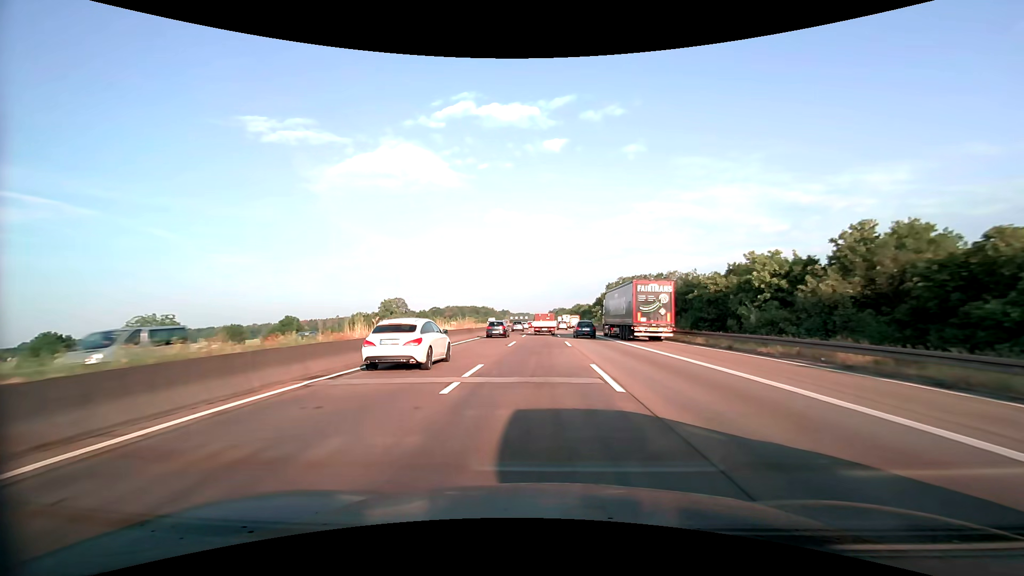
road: motorway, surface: asphalt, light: Day
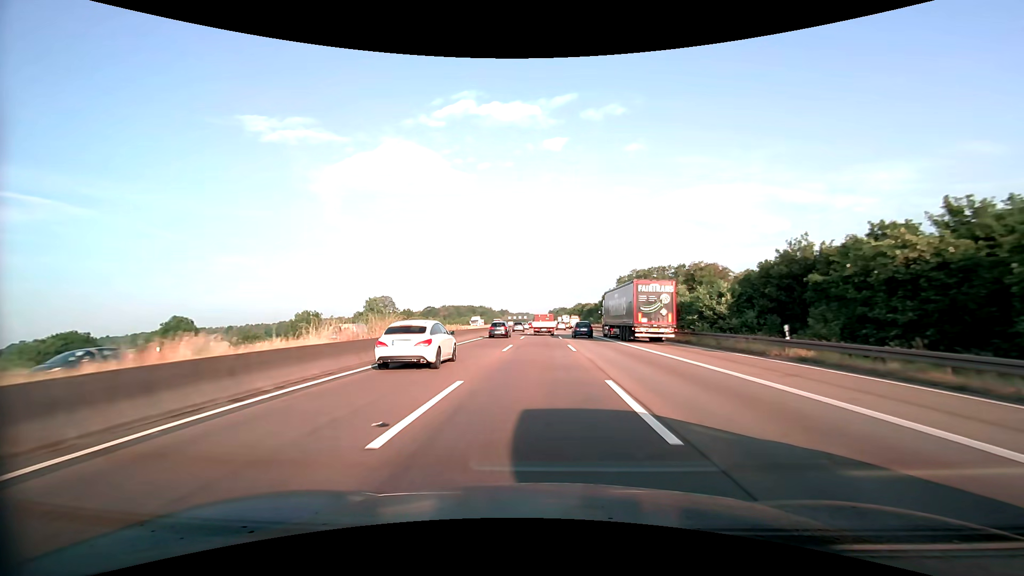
(0.0, +21.9) m; 0°
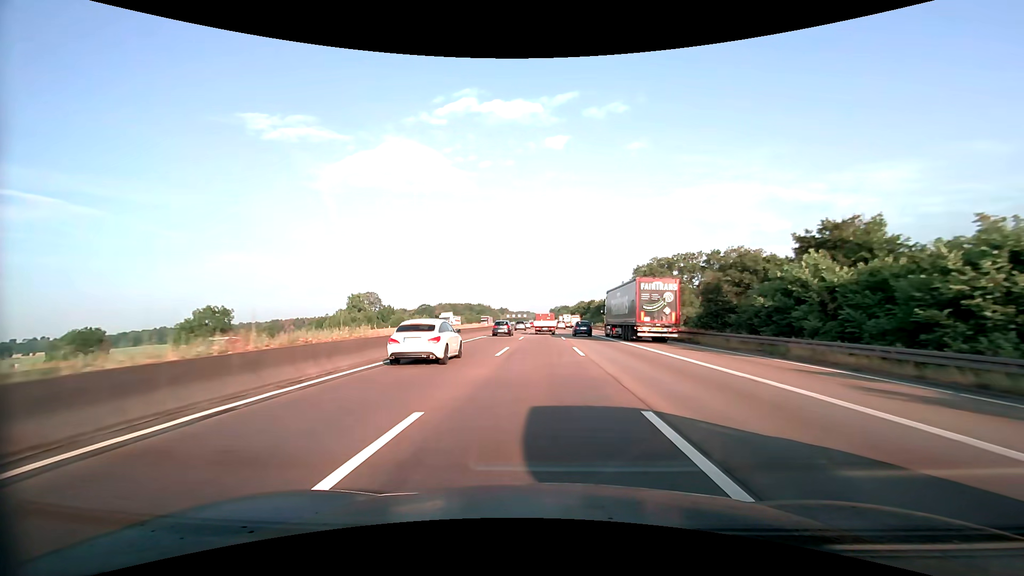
(-0.1, +22.1) m; 0°
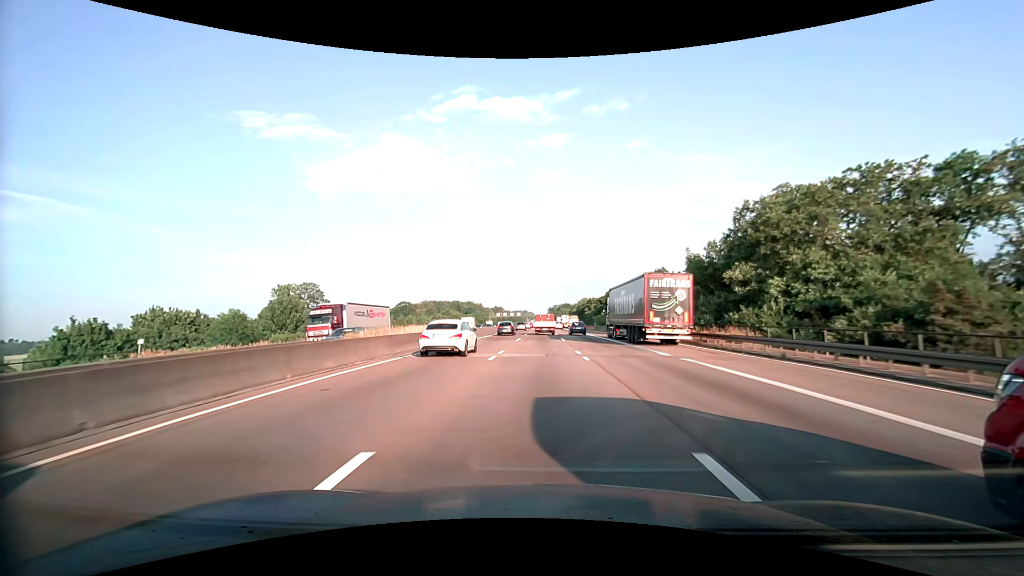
(+0.1, +56.4) m; 0°
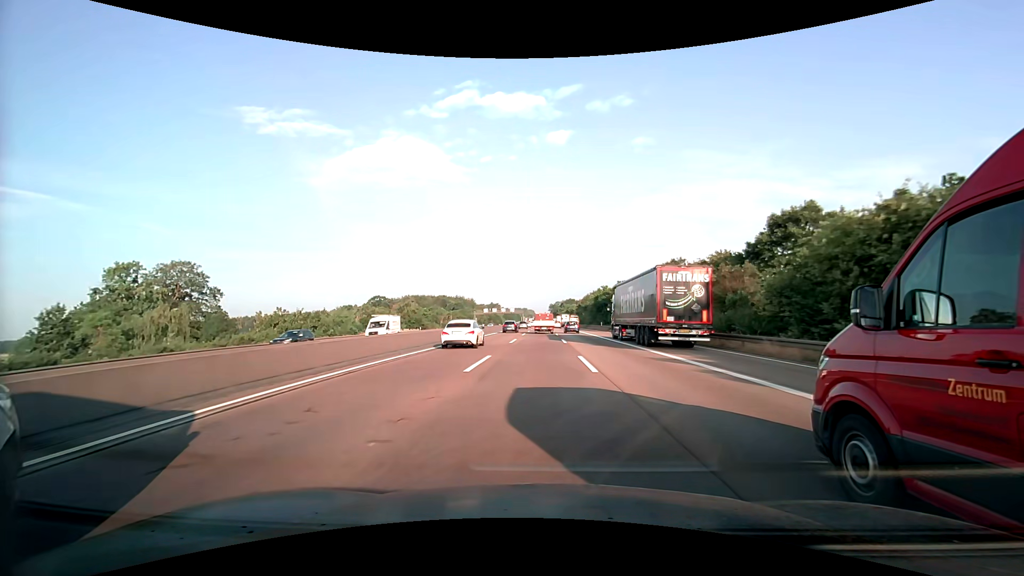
(0.0, +58.1) m; 0°
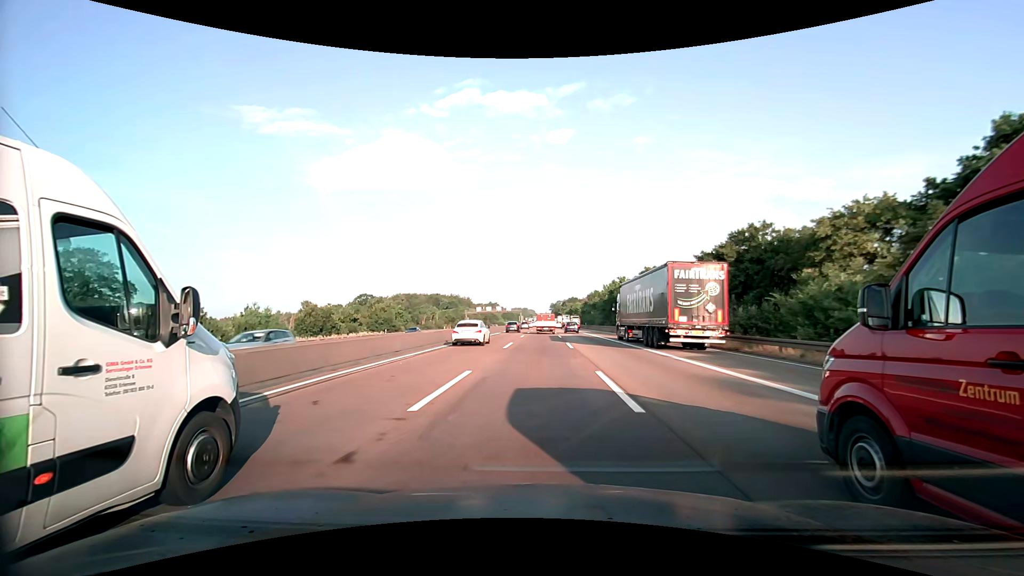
(-0.1, +23.8) m; 0°
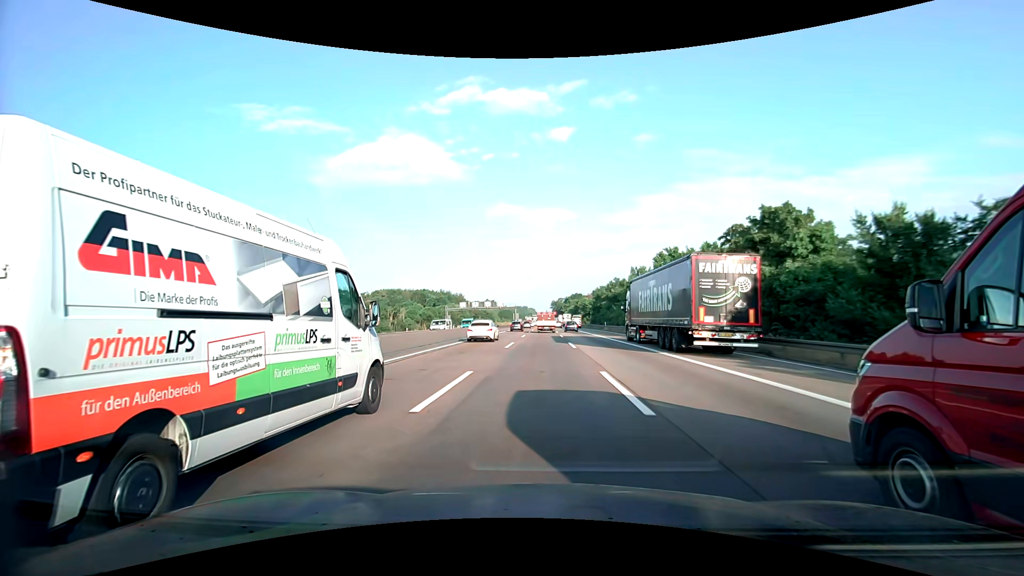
(0.0, +36.3) m; 0°
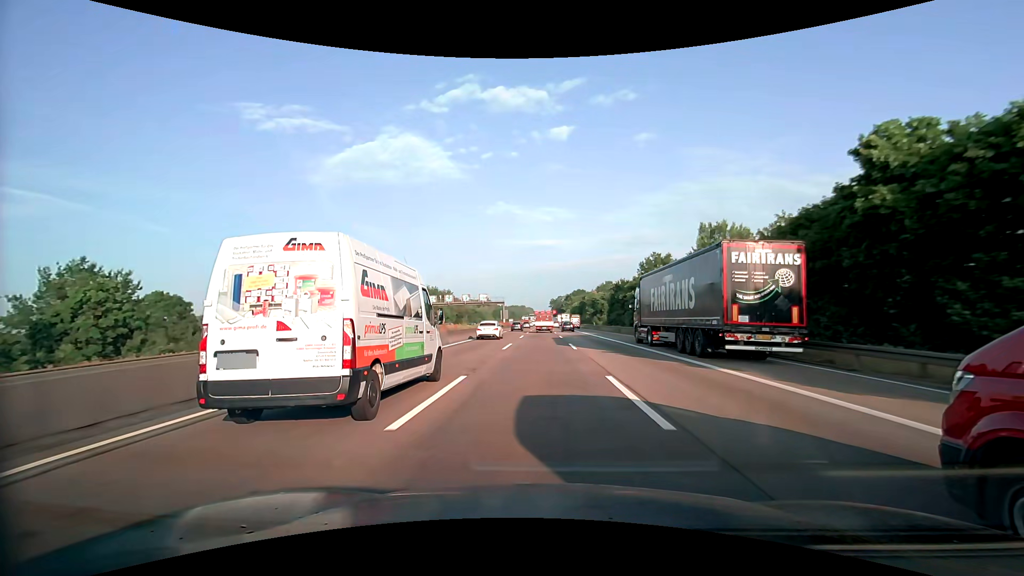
(+0.1, +37.1) m; 0°
(0, +10) (0, +20) (0, +30) (0, +40) (0, +50) (0, +60) (0, +70) (0, +80) (0, +90) (0, +100) m
